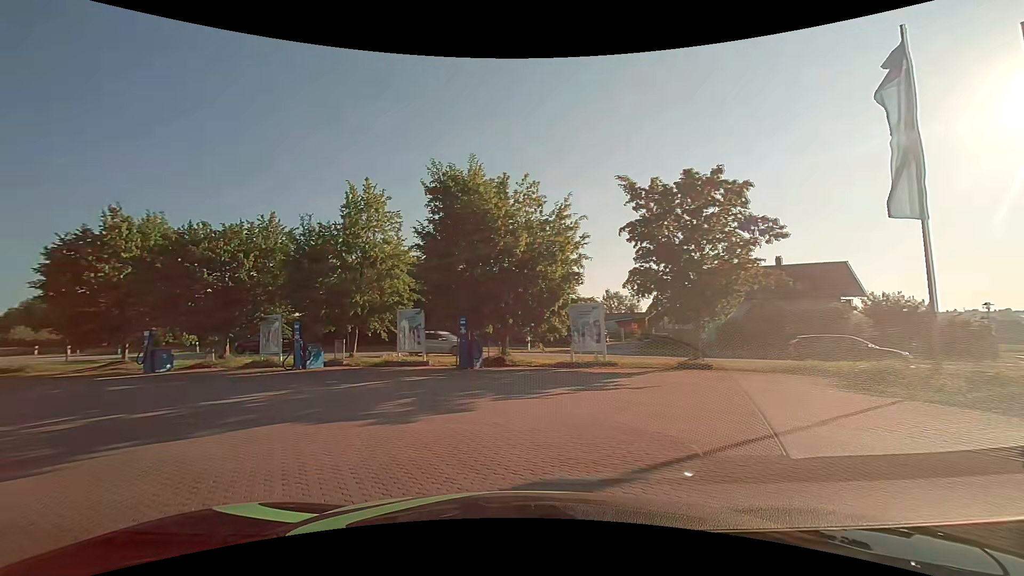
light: Day
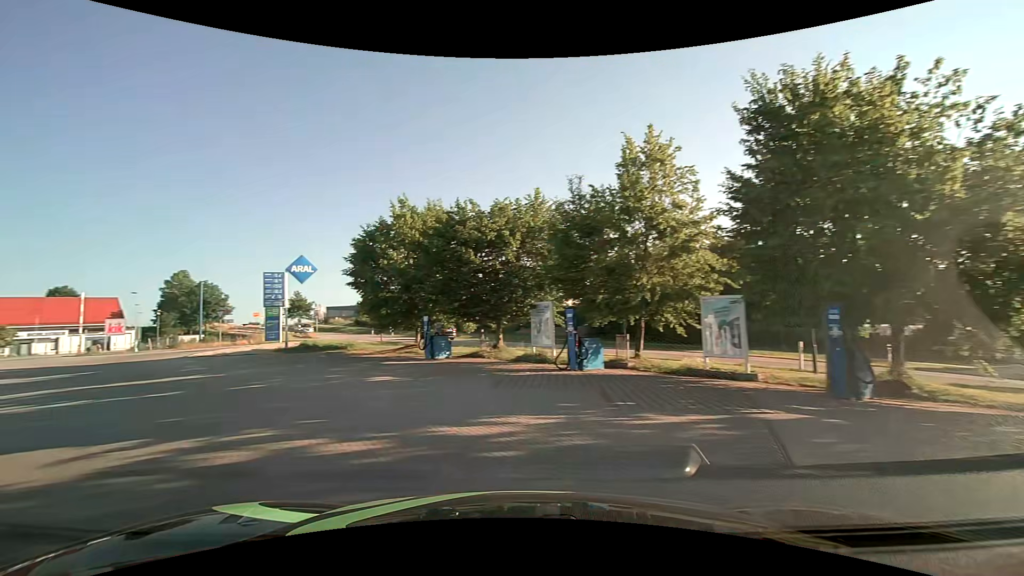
(-1.5, +6.1) m; -29°
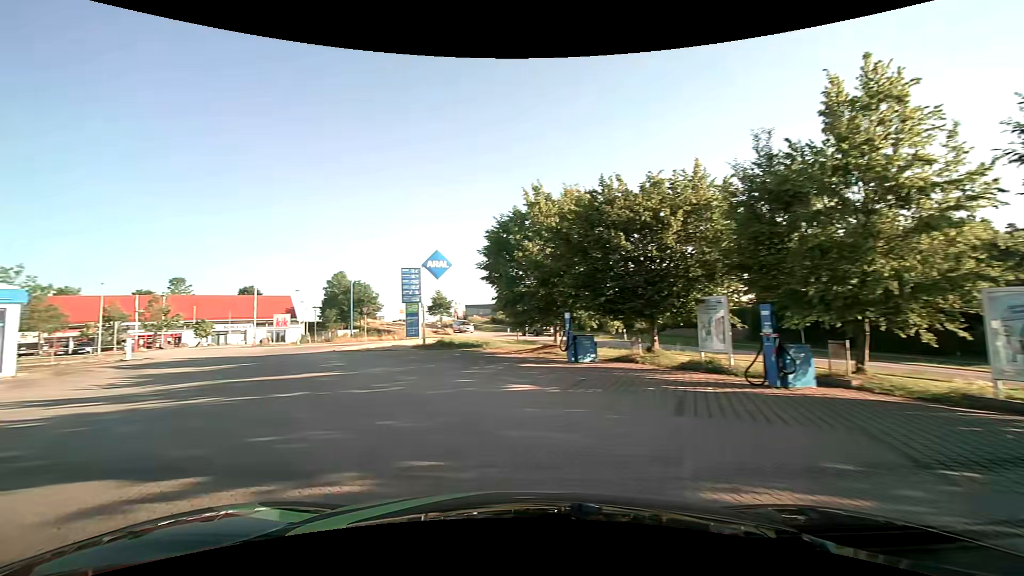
(-0.5, +3.2) m; -16°
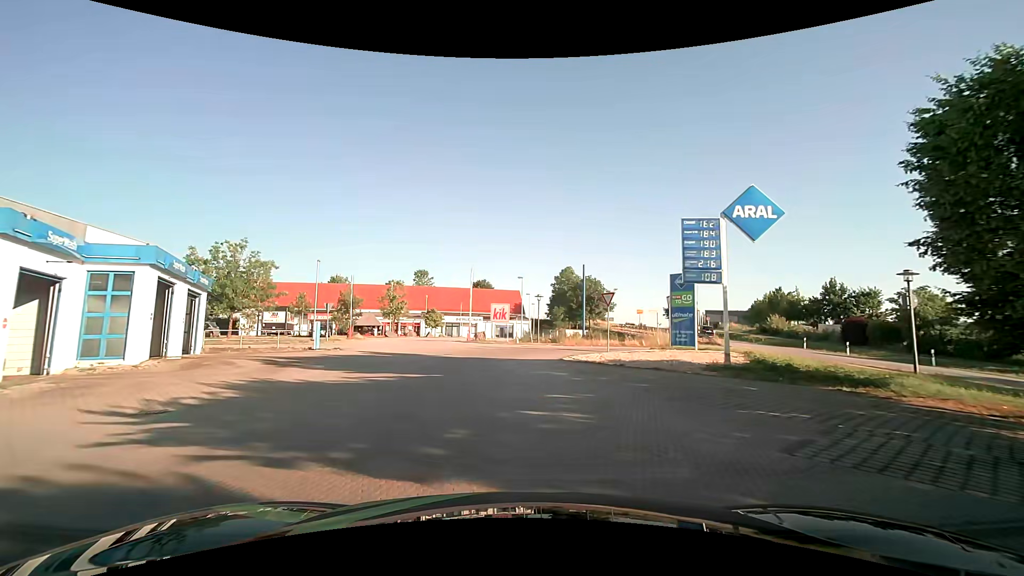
(-4.6, +14.6) m; -26°
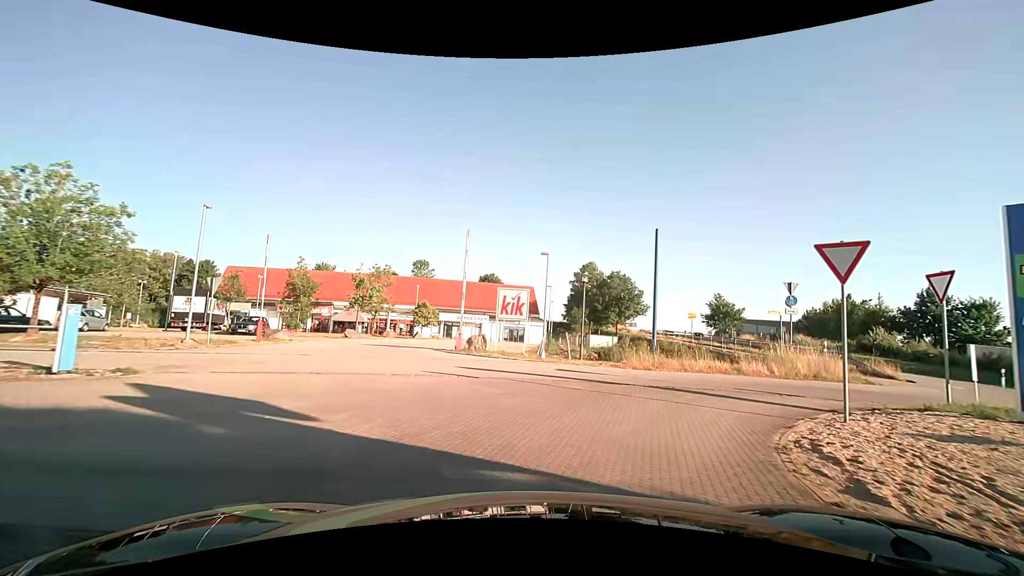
(-0.7, +16.6) m; 0°
